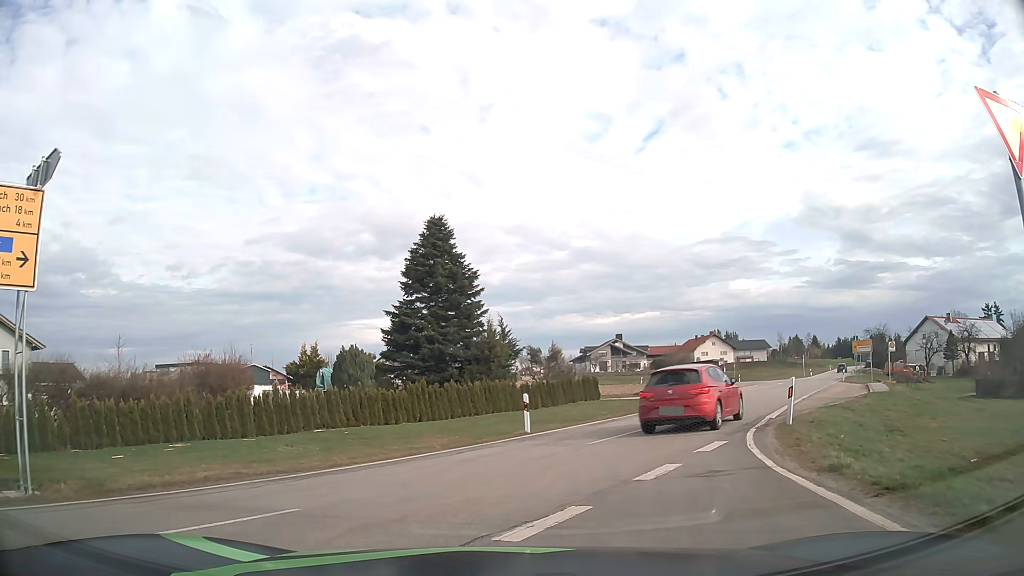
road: secondary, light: Day
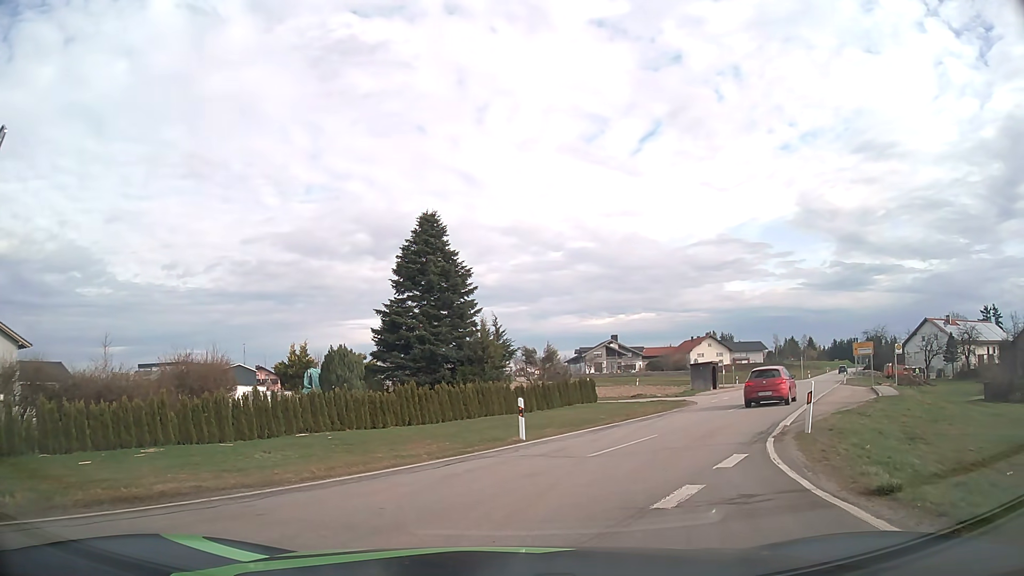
(0.0, +1.5) m; 0°
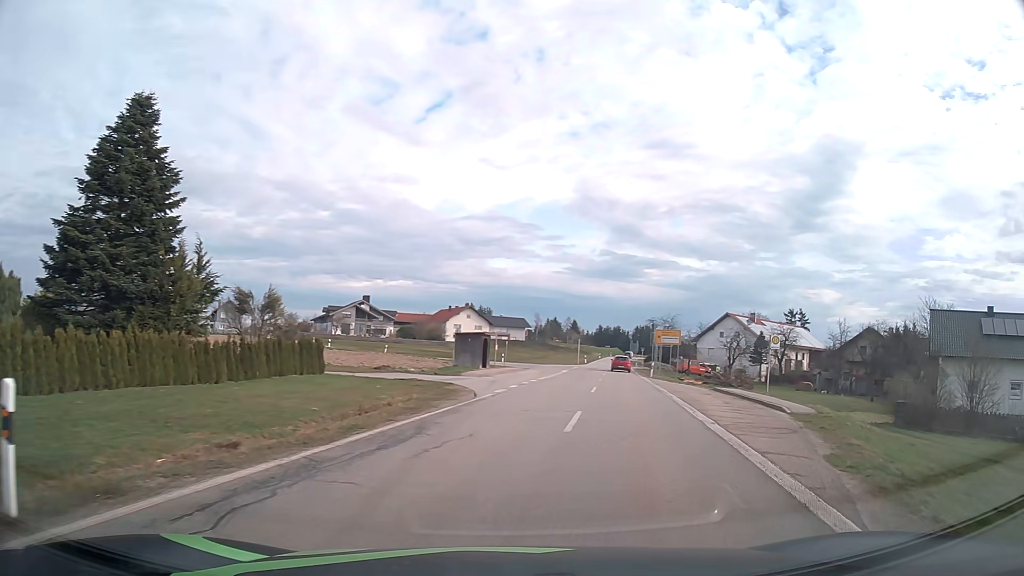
(+1.8, +12.9) m; +20°
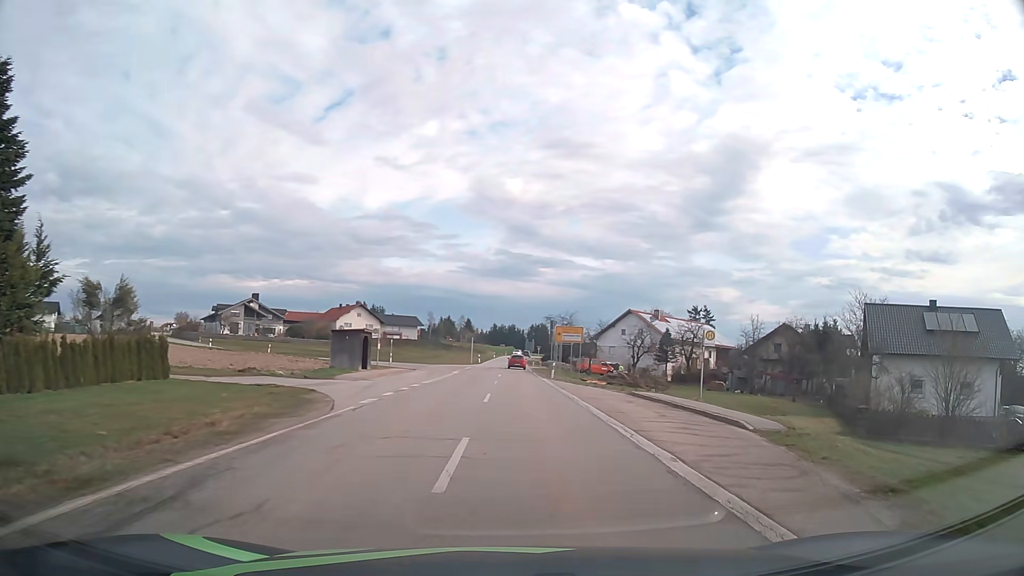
(+0.5, +5.1) m; +9°
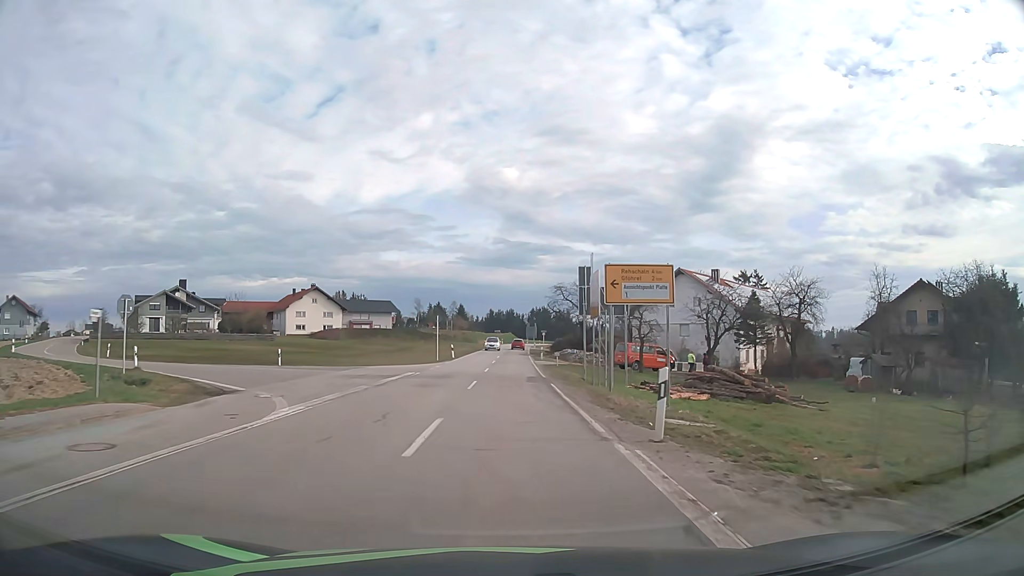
(+1.0, +34.8) m; 0°
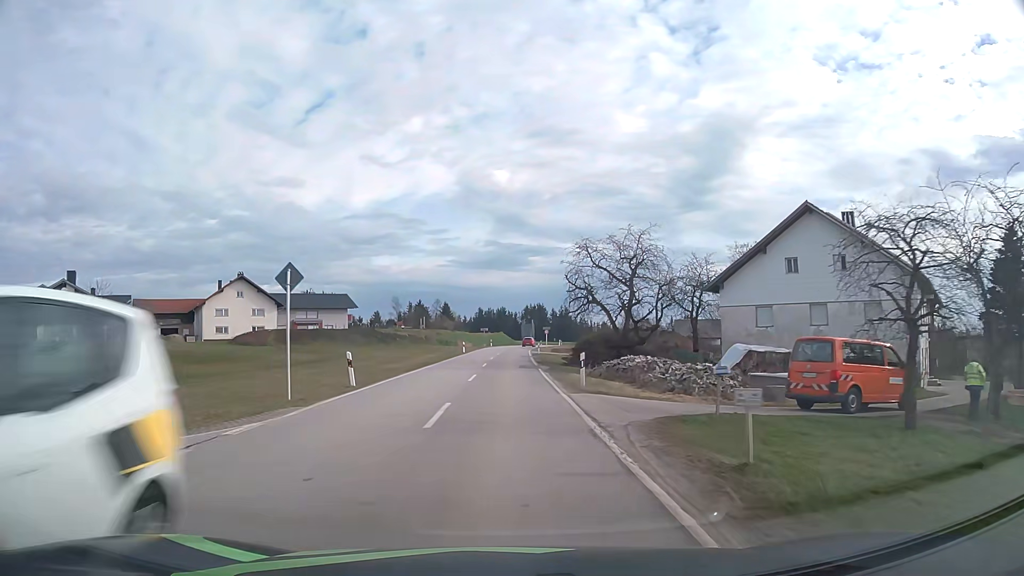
(+0.2, +33.0) m; +1°
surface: asphalt
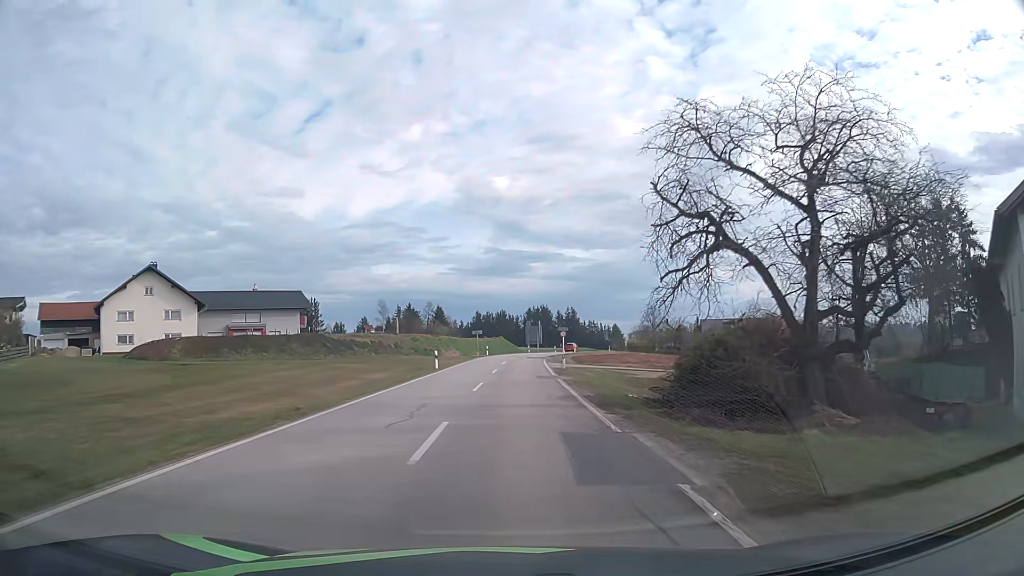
(-0.2, +26.5) m; 0°
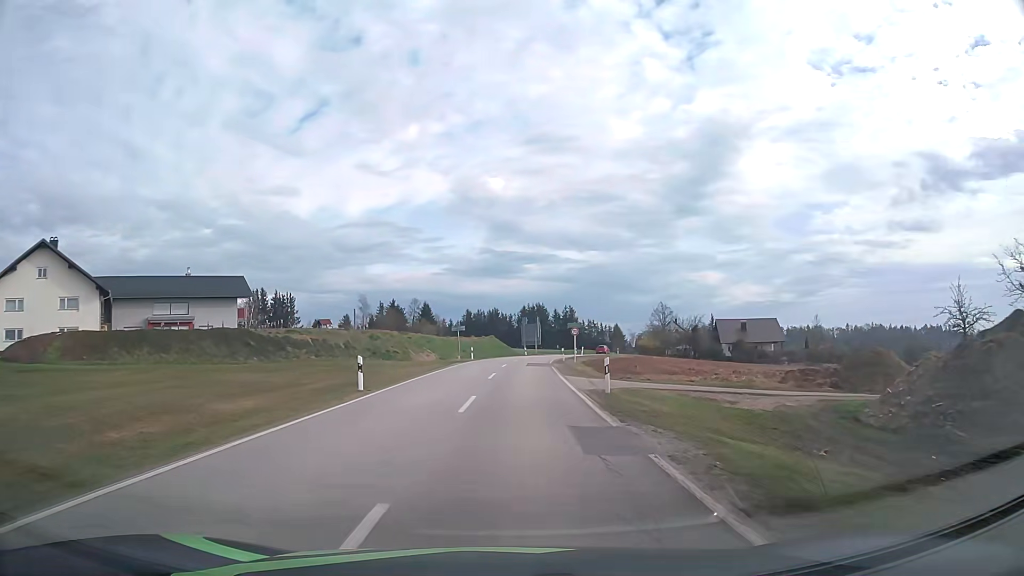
(0.0, +18.3) m; +1°
(0, +10) (0, +20) (0, +30) (+1, +40) (+1, +50) (+2, +60) (+4, +70) (+6, +80) (+8, +89) (+11, +99) m
